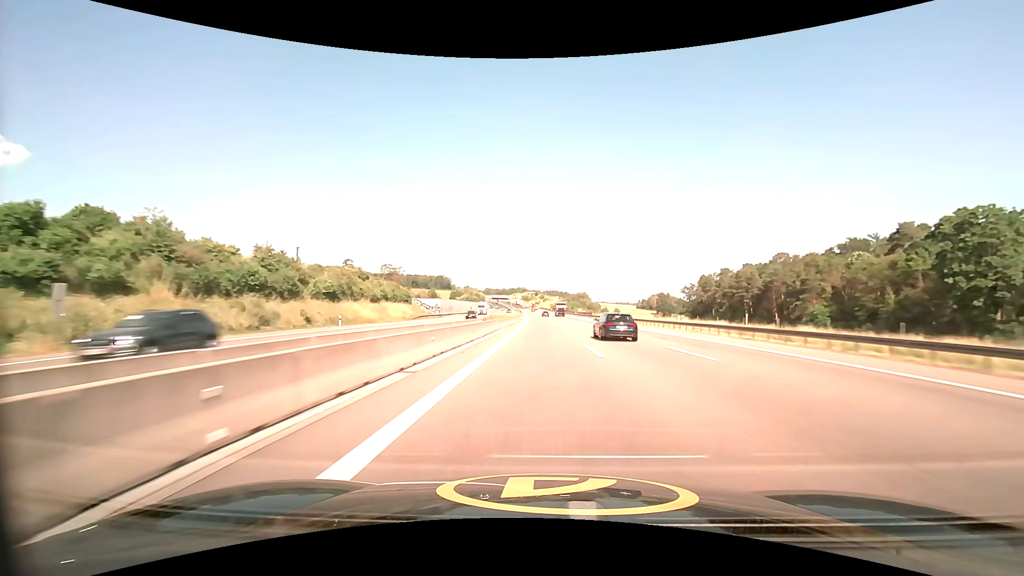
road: motorway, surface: asphalt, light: Day
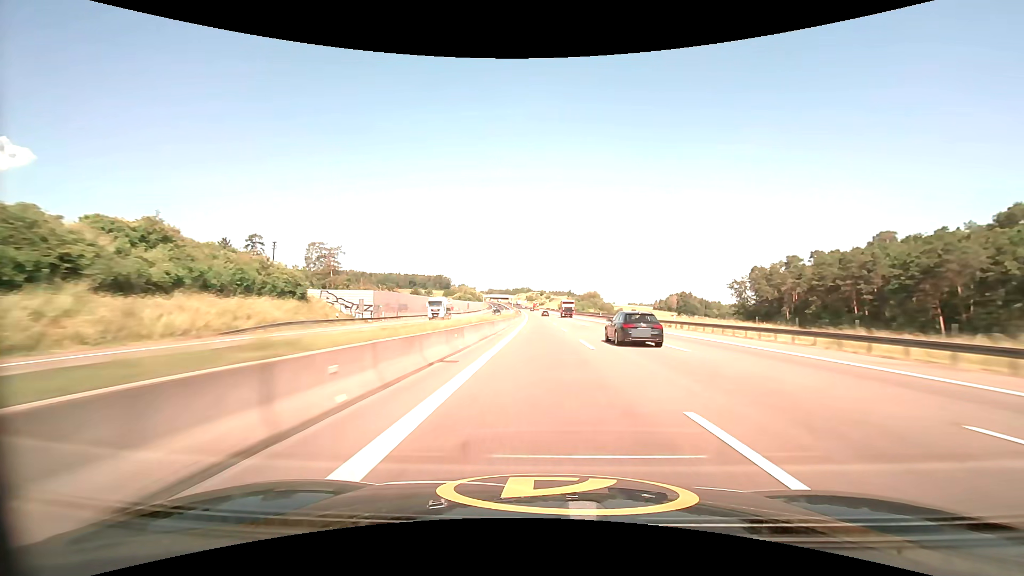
(-0.2, +50.6) m; -1°
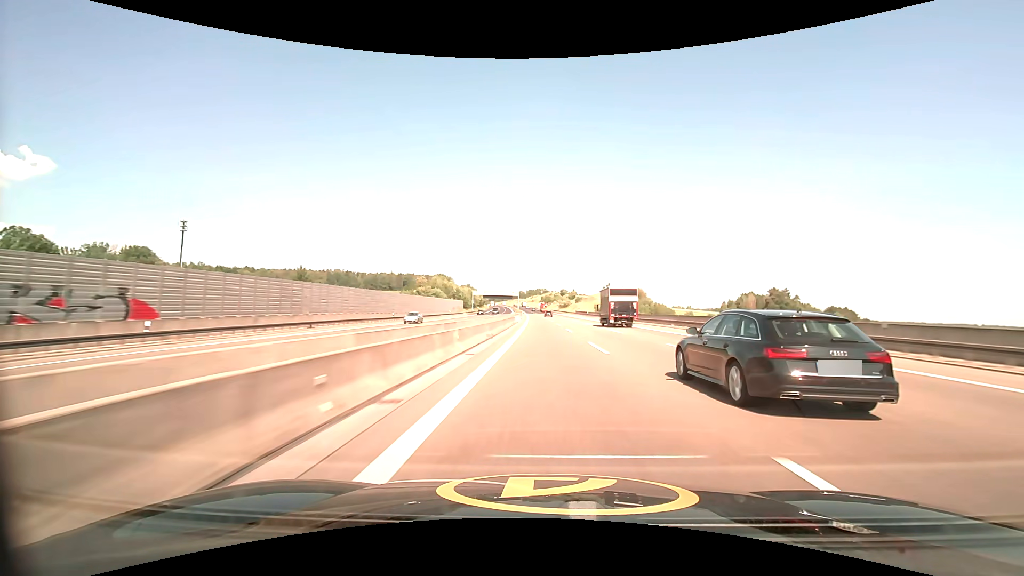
(-2.3, +127.4) m; -2°
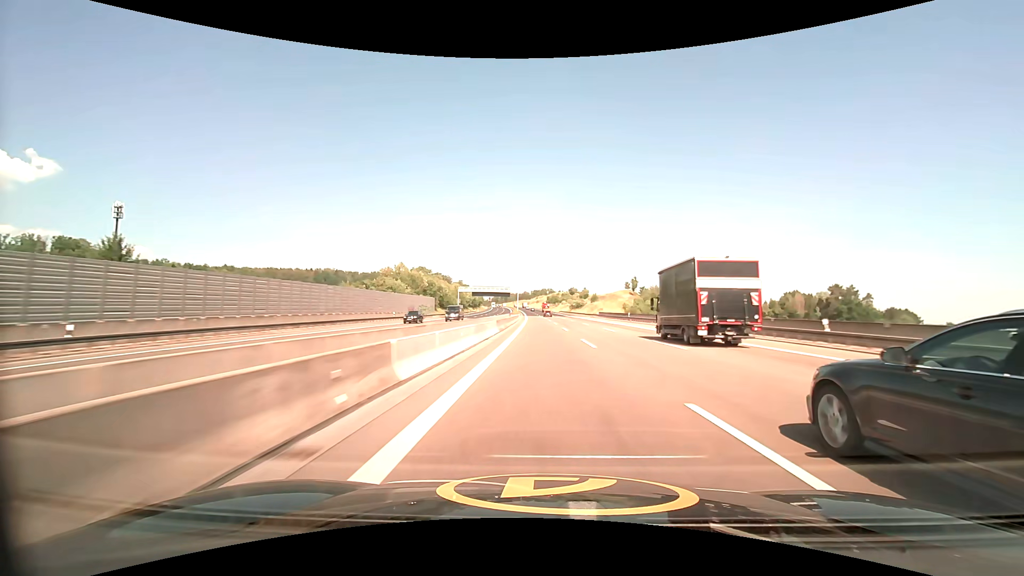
(-0.2, +51.1) m; -1°
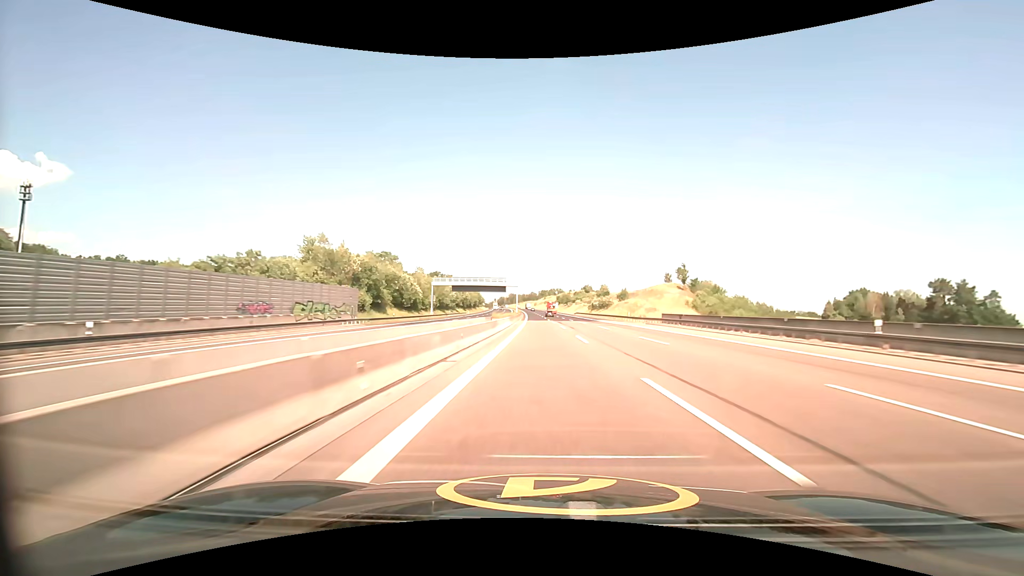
(-0.3, +51.0) m; -1°
(0, +10) (0, +20) (0, +30) (0, +40) (0, +50) (-1, +60) (-1, +70) (-1, +80) (-1, +90) (-1, +100) m
